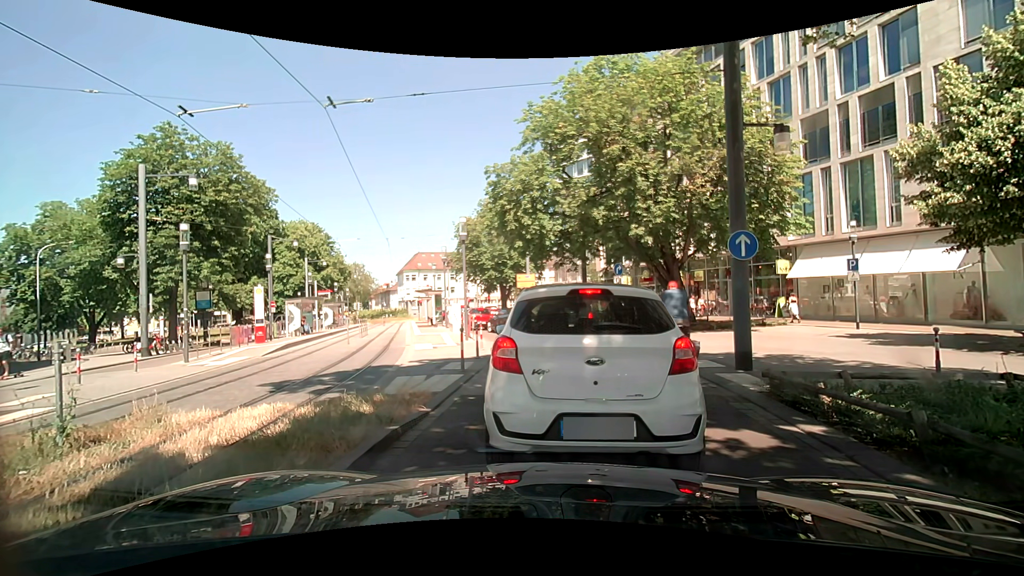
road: residential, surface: asphalt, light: Day
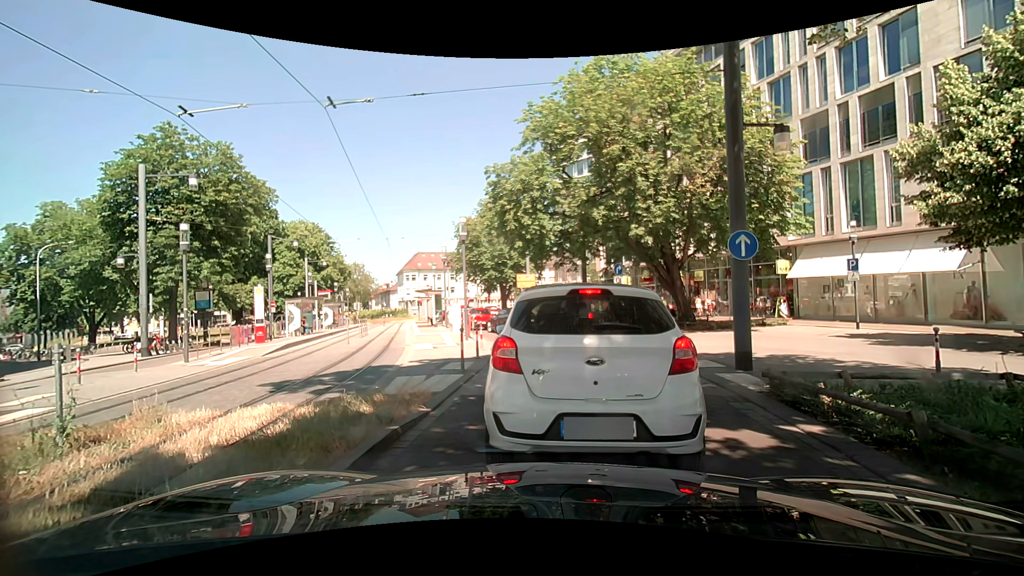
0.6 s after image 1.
(0.0, 0.0) m; 0°
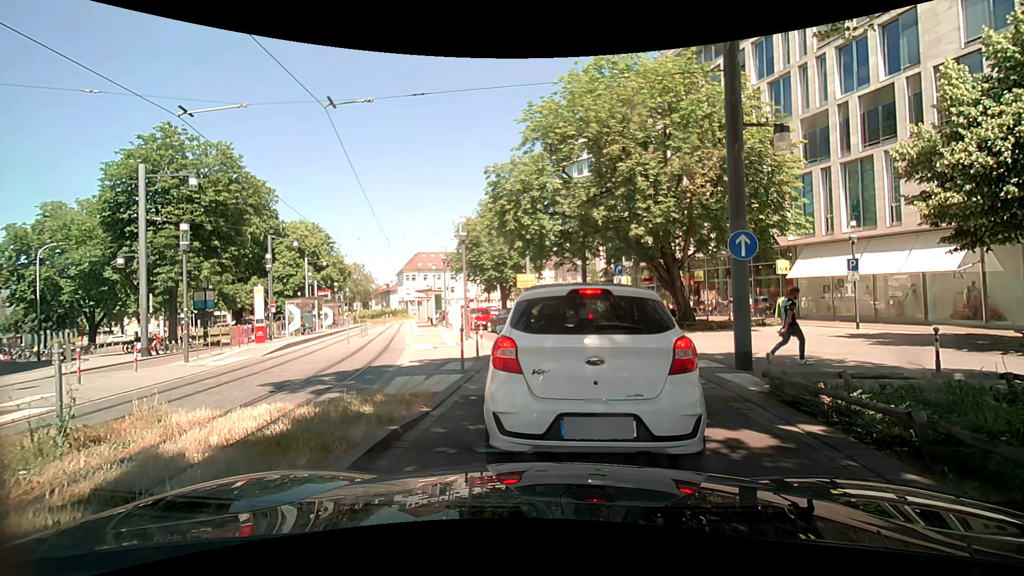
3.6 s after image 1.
(0.0, 0.0) m; 0°
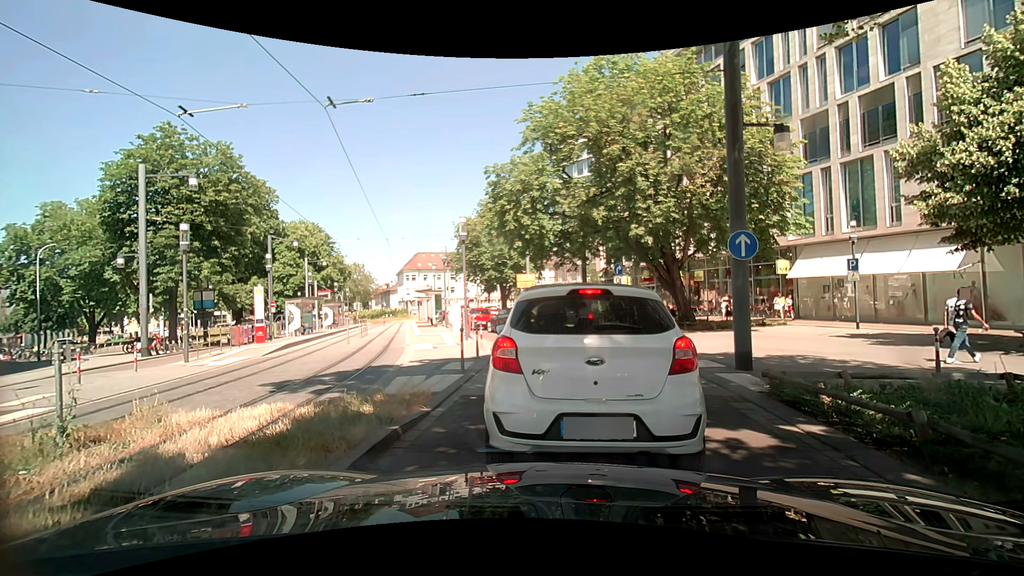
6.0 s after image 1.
(0.0, 0.0) m; 0°
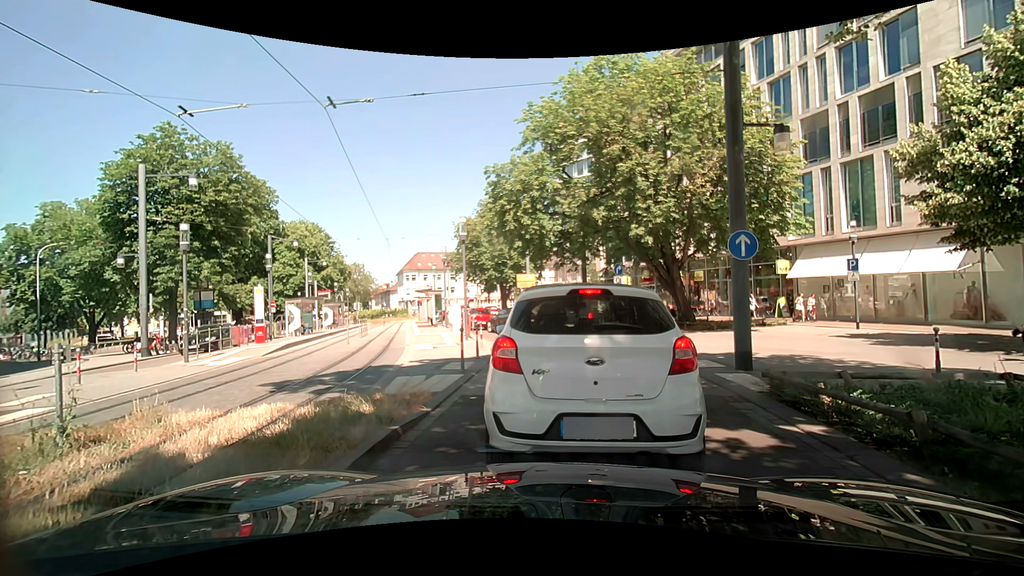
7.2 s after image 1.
(0.0, 0.0) m; 0°
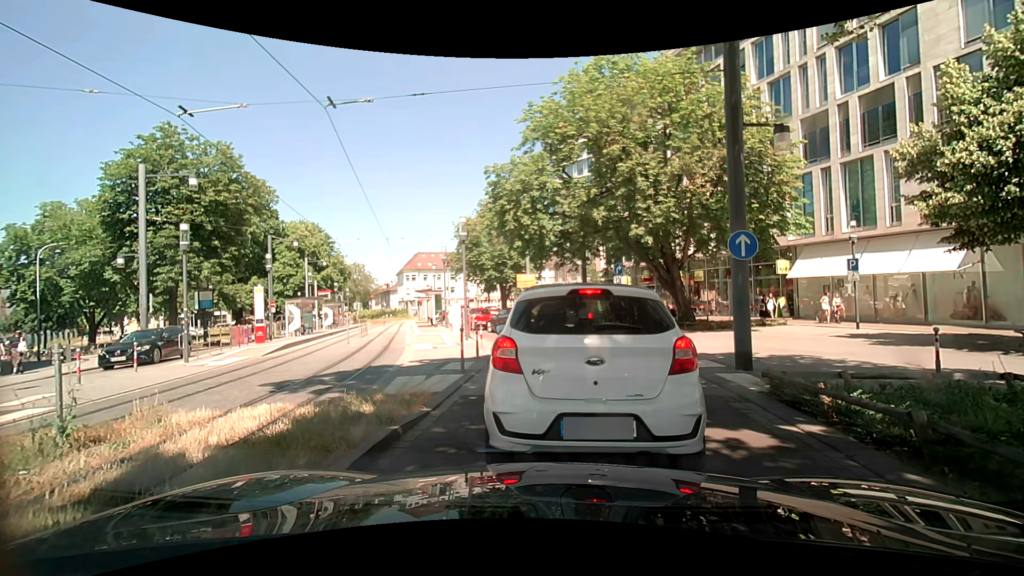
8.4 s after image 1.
(0.0, 0.0) m; 0°
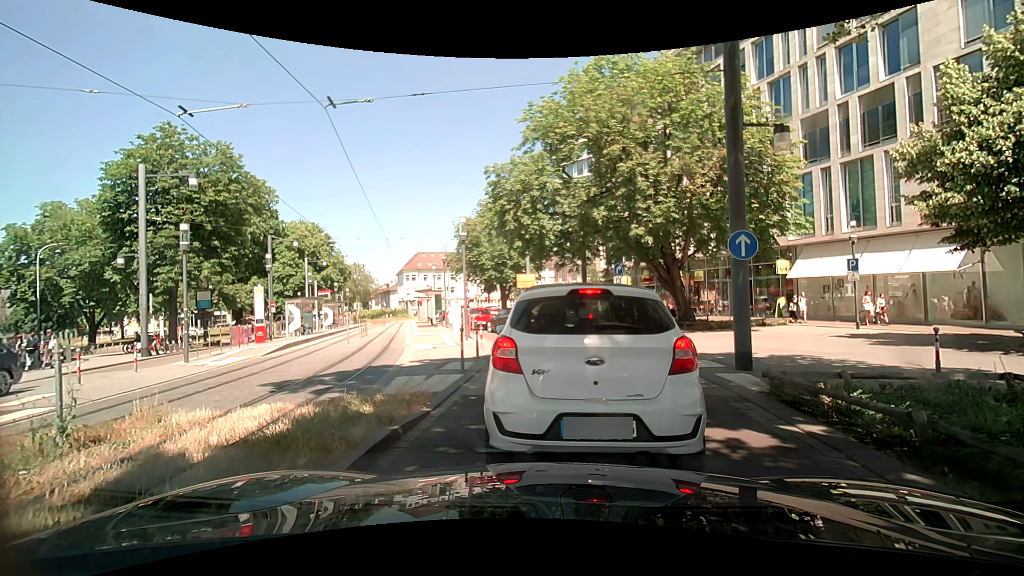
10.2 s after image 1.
(0.0, 0.0) m; 0°
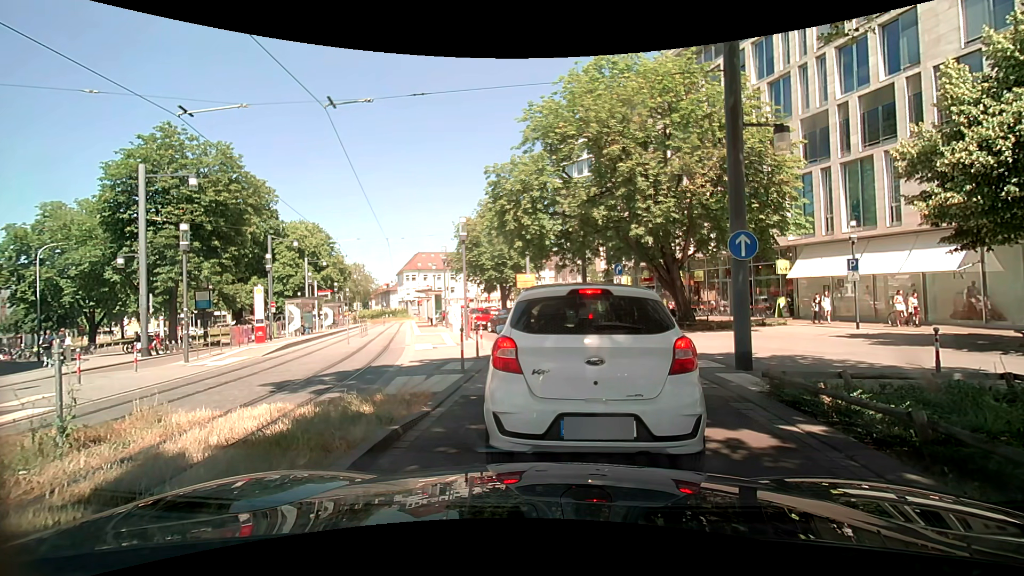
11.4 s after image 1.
(0.0, 0.0) m; 0°
